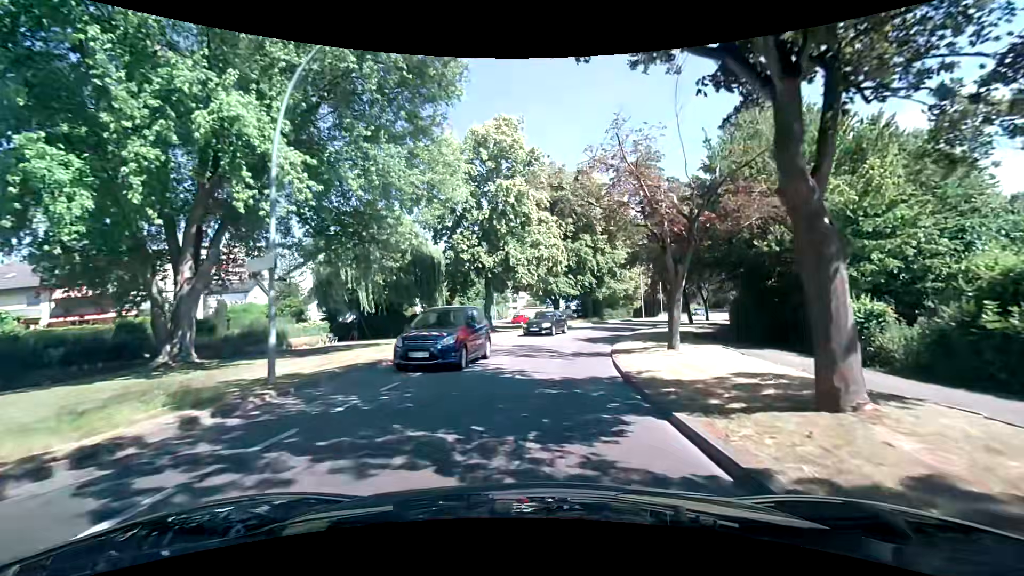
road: tertiary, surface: asphalt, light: Day
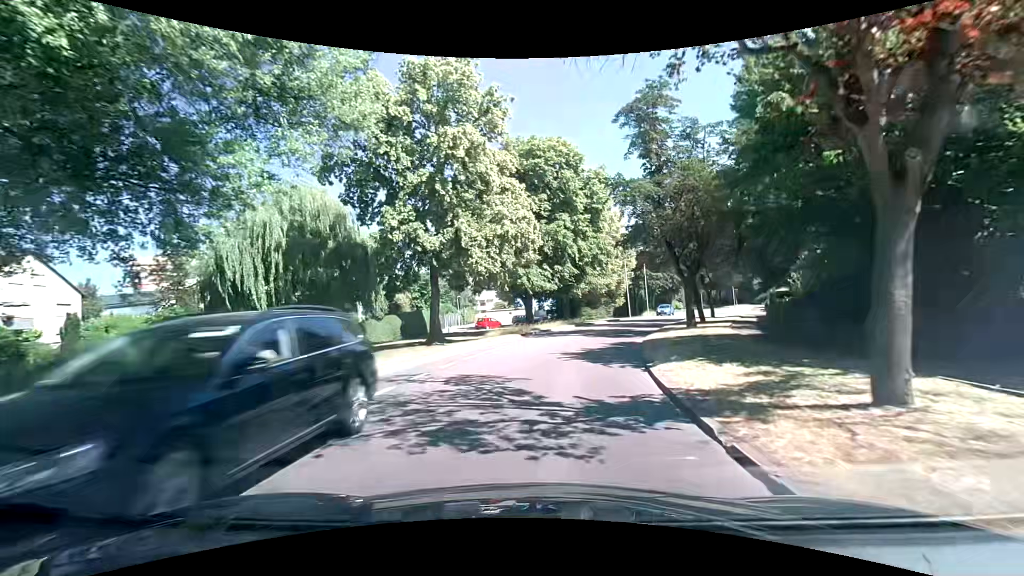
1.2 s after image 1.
(+0.4, +11.0) m; +3°
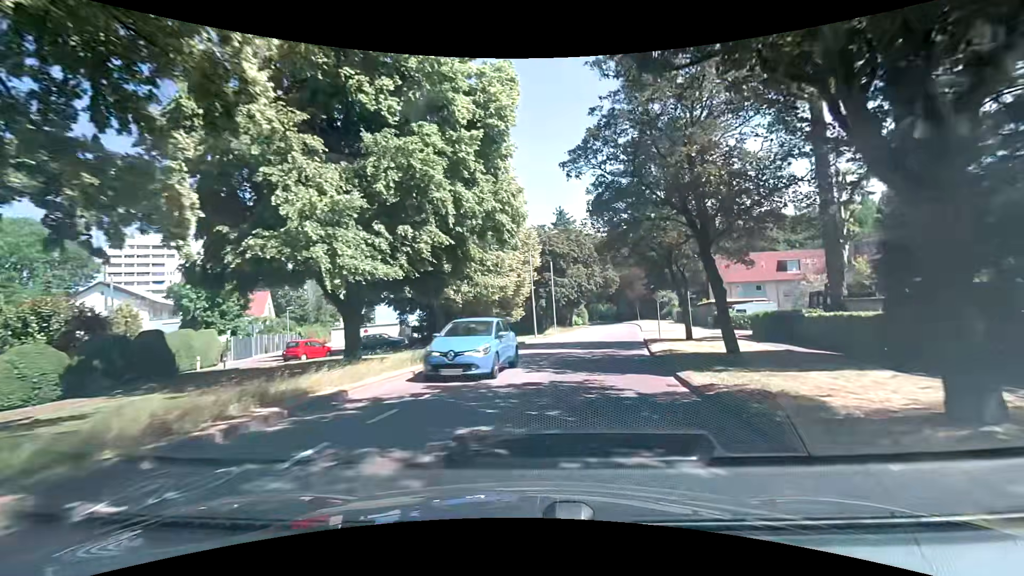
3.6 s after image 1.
(+2.1, +21.6) m; +13°
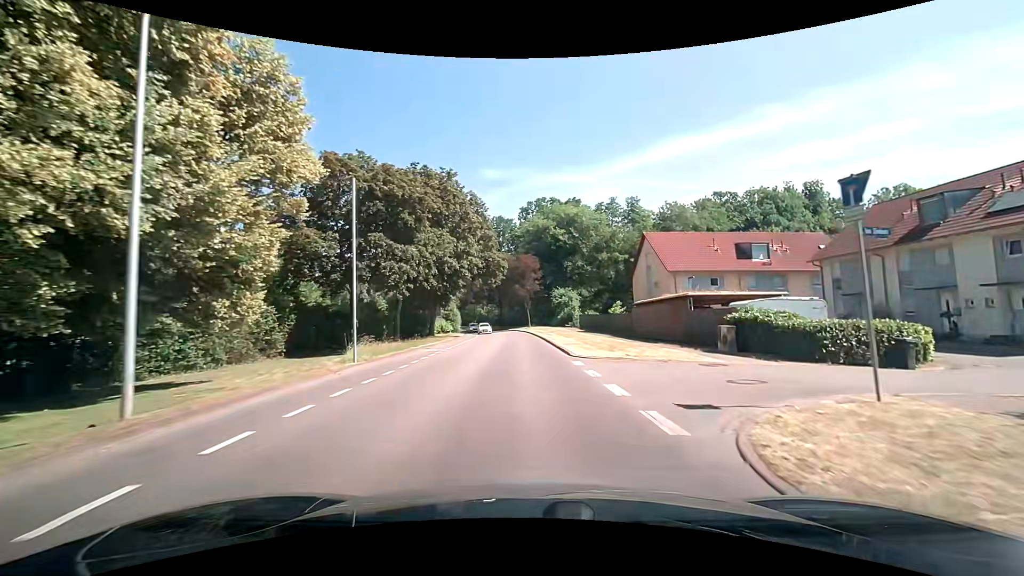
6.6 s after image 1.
(+4.4, +29.5) m; +14°
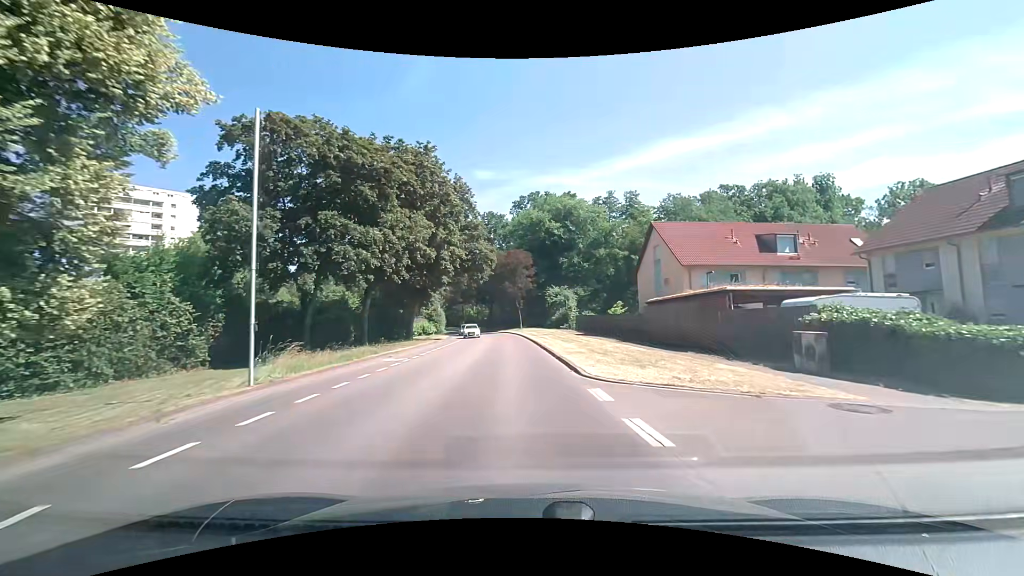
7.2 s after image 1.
(+0.1, +6.5) m; +1°
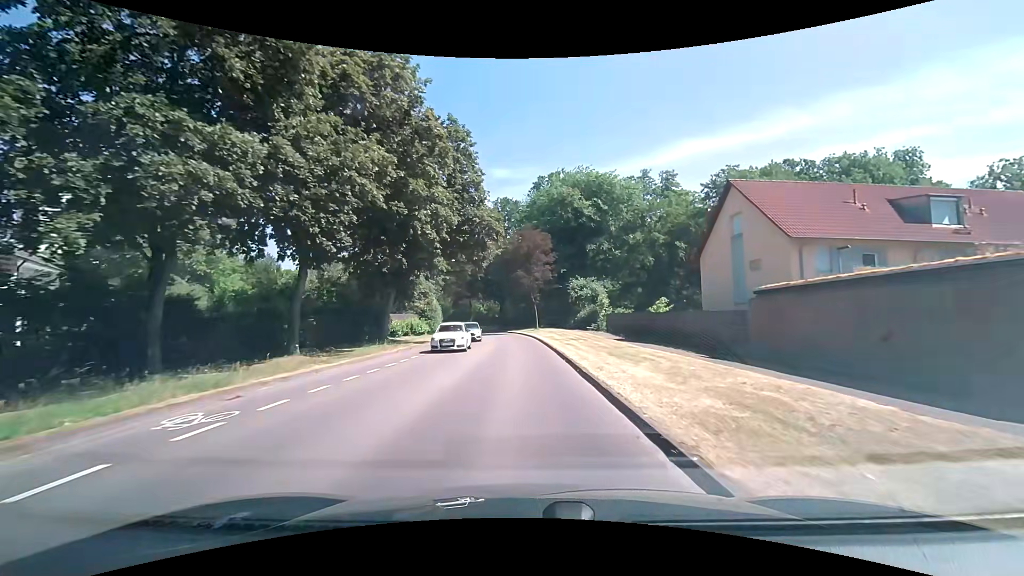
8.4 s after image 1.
(-0.3, +13.5) m; -2°
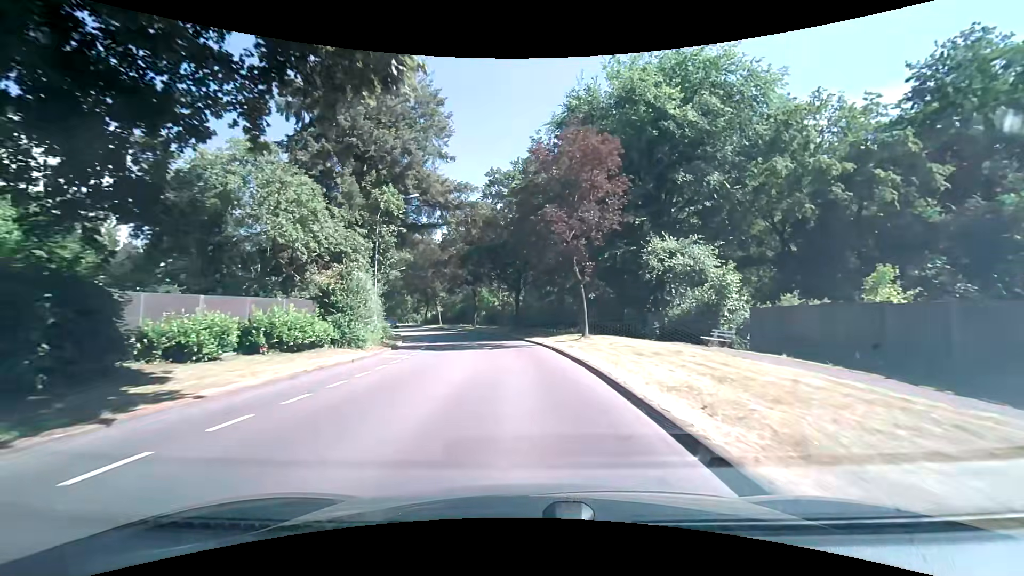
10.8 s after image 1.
(-0.6, +28.9) m; -3°
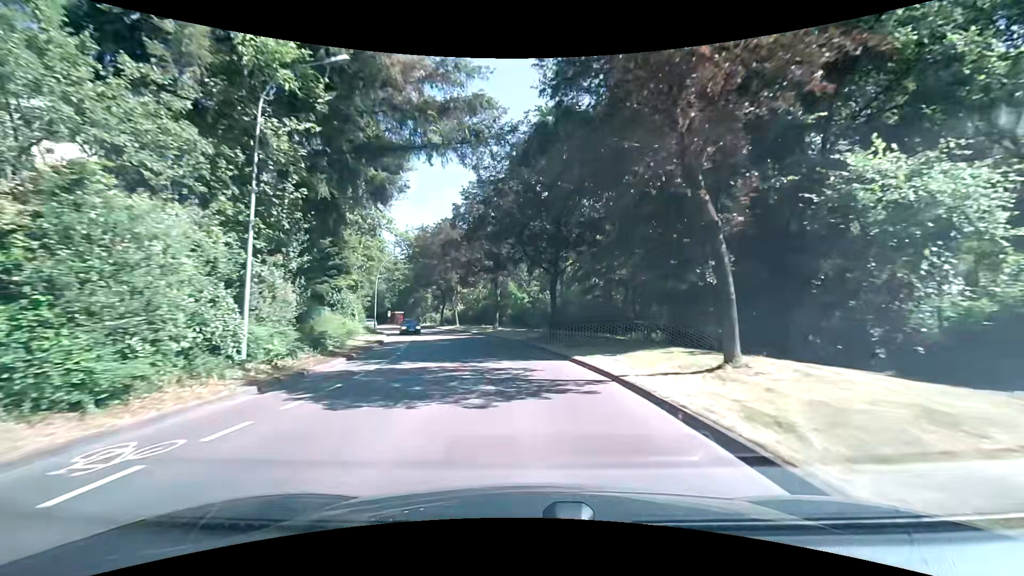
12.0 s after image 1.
(-0.4, +15.2) m; -4°
(0, +10) (-1, +20) (-2, +30) (-5, +40) (-8, +49) (-11, +58) (-15, +68) (-19, +77) (-23, +86) (-28, +95) m
